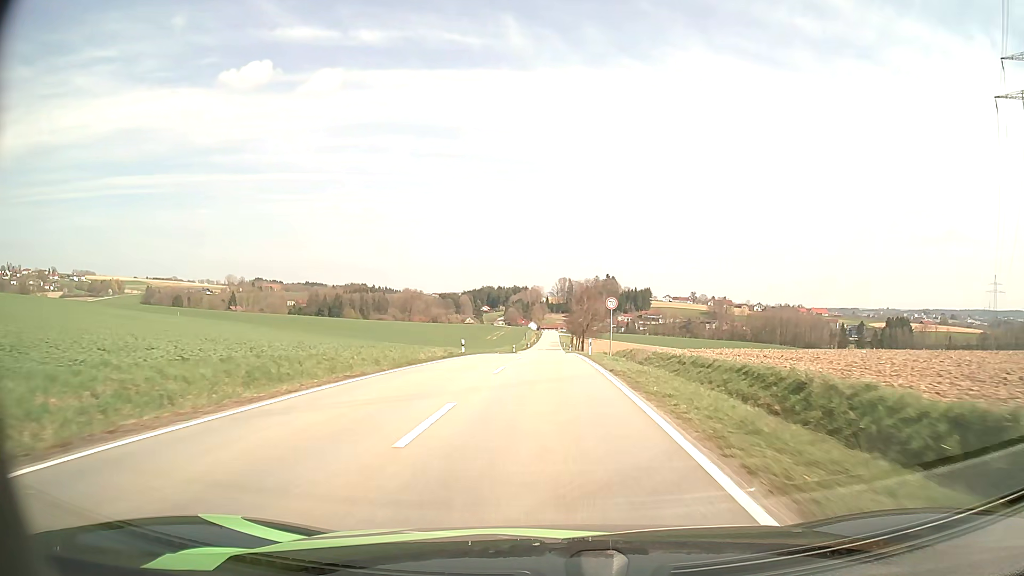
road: tertiary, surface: asphalt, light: Day
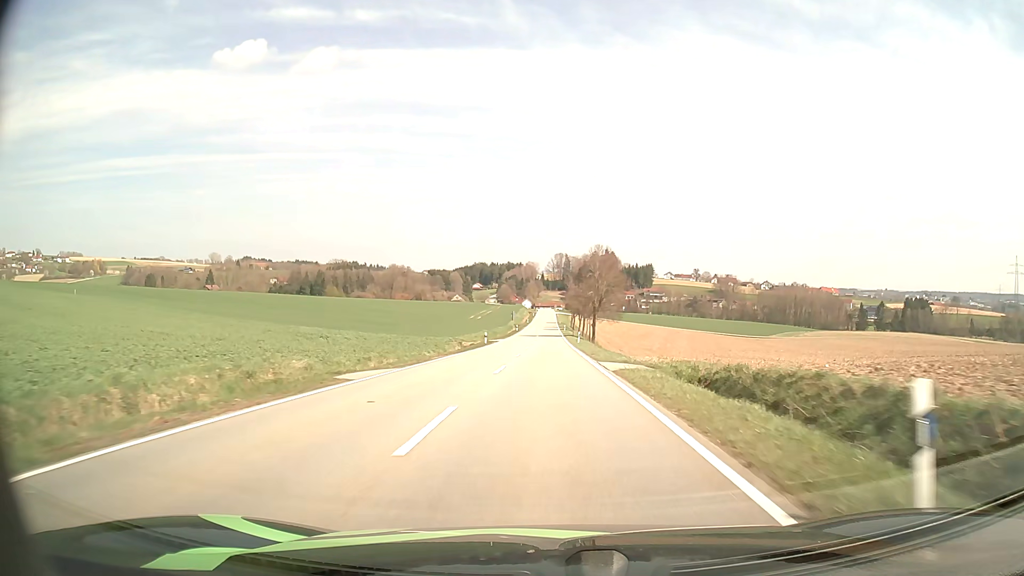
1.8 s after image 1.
(+0.2, +37.4) m; 0°
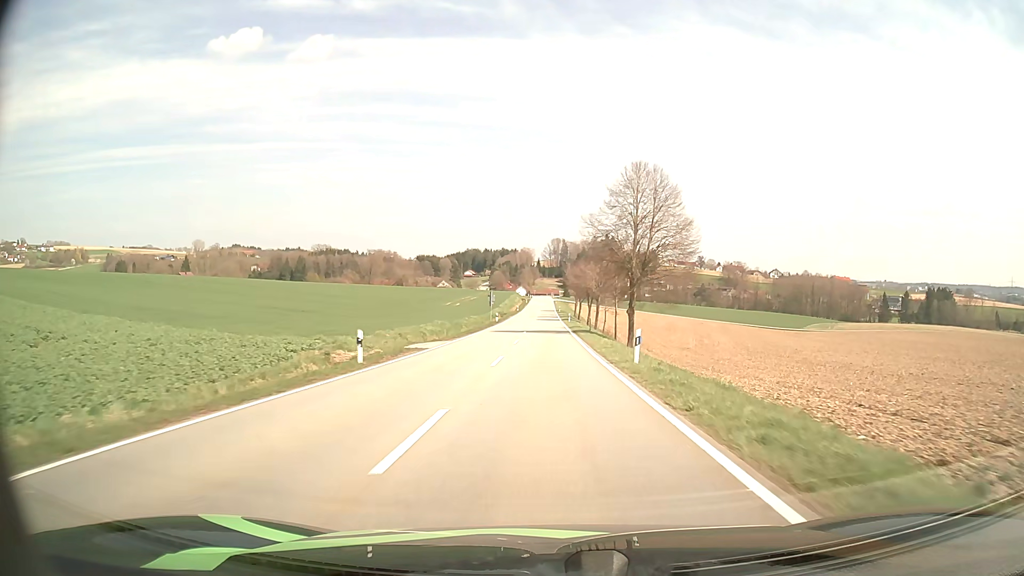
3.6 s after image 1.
(0.0, +38.0) m; 0°
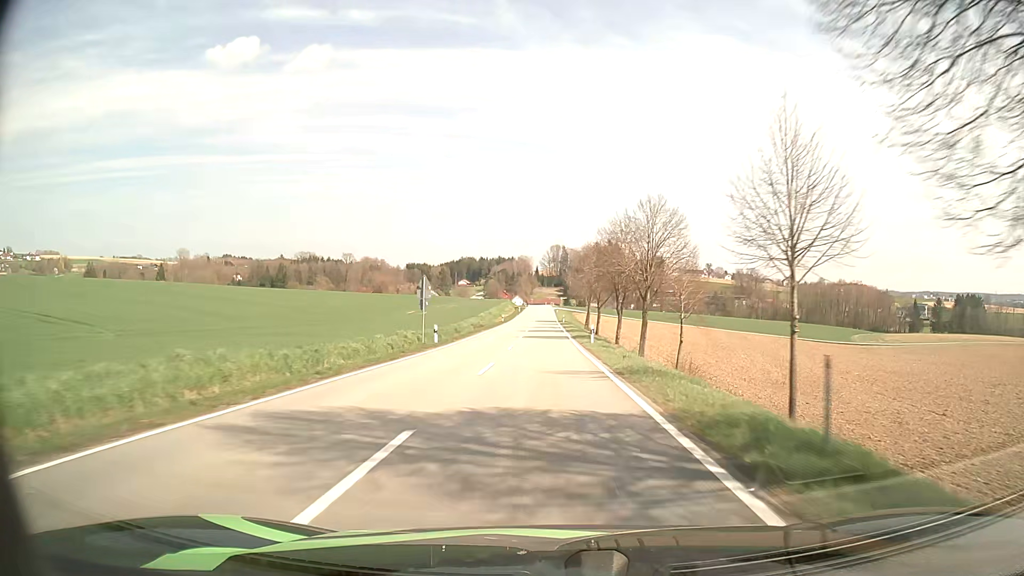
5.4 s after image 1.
(+0.1, +39.3) m; 0°
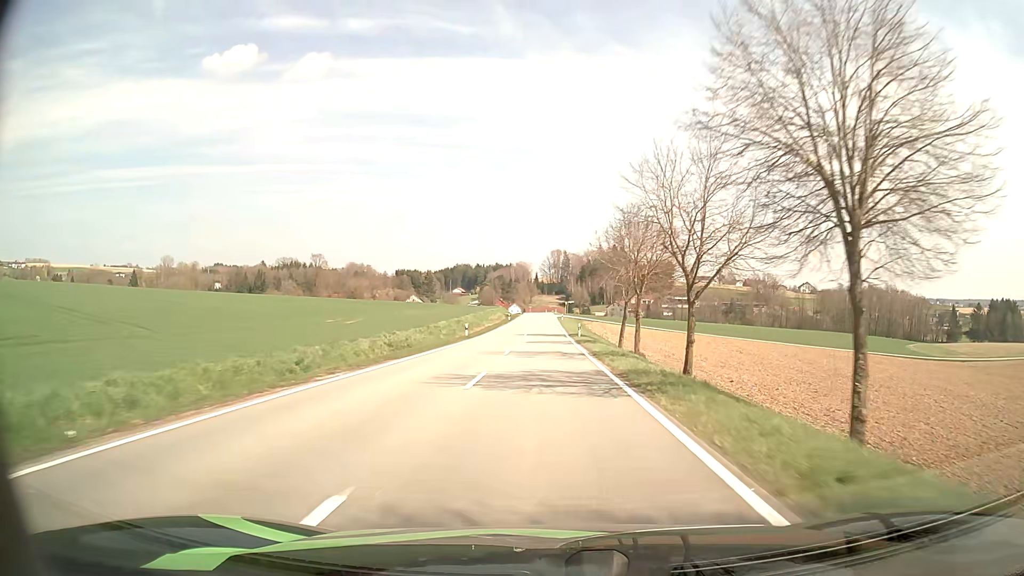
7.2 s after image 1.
(0.0, +40.1) m; 0°
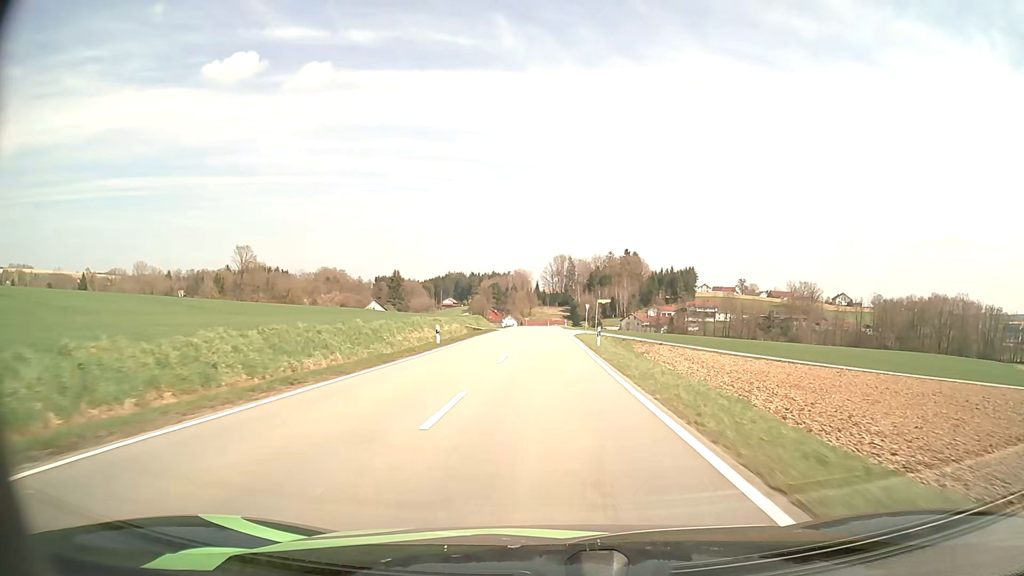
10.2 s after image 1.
(-0.2, +66.6) m; 0°
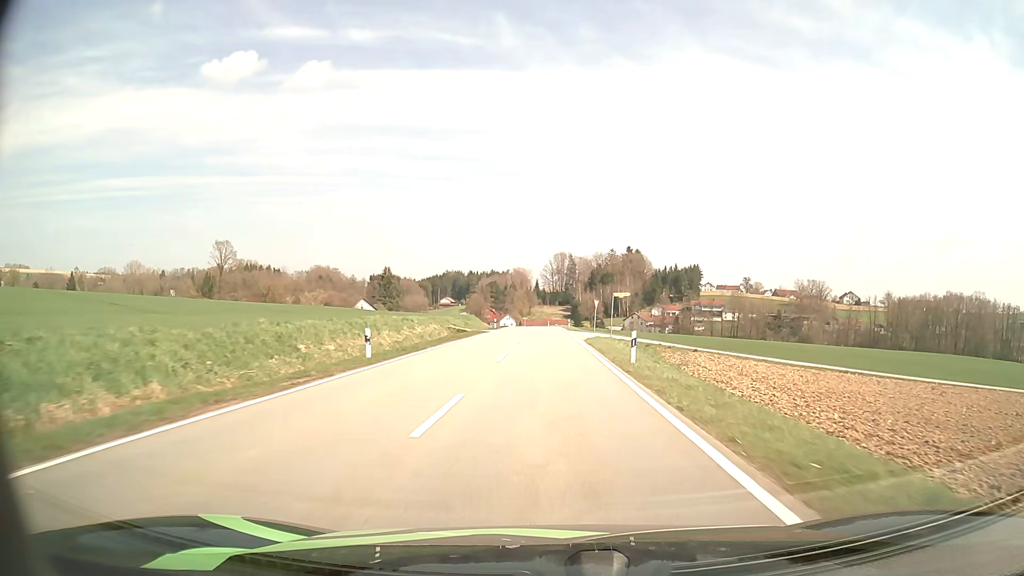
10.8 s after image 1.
(0.0, +13.1) m; 0°
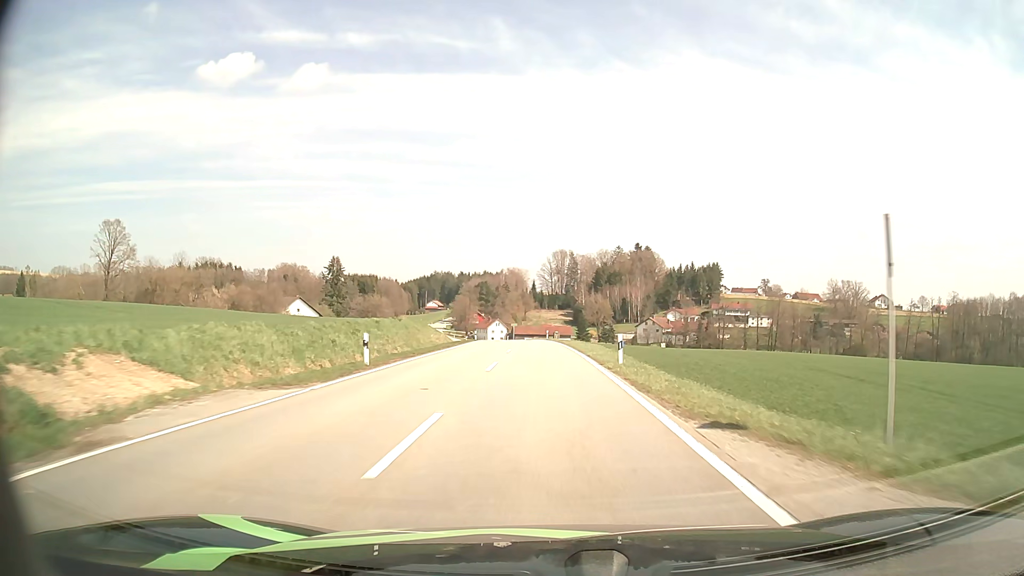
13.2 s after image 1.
(0.0, +51.0) m; 0°
(0, +10) (0, +20) (0, +30) (0, +40) (-1, +50) (-1, +60) (-2, +70) (-3, +80) (-3, +90) (-5, +100) m
